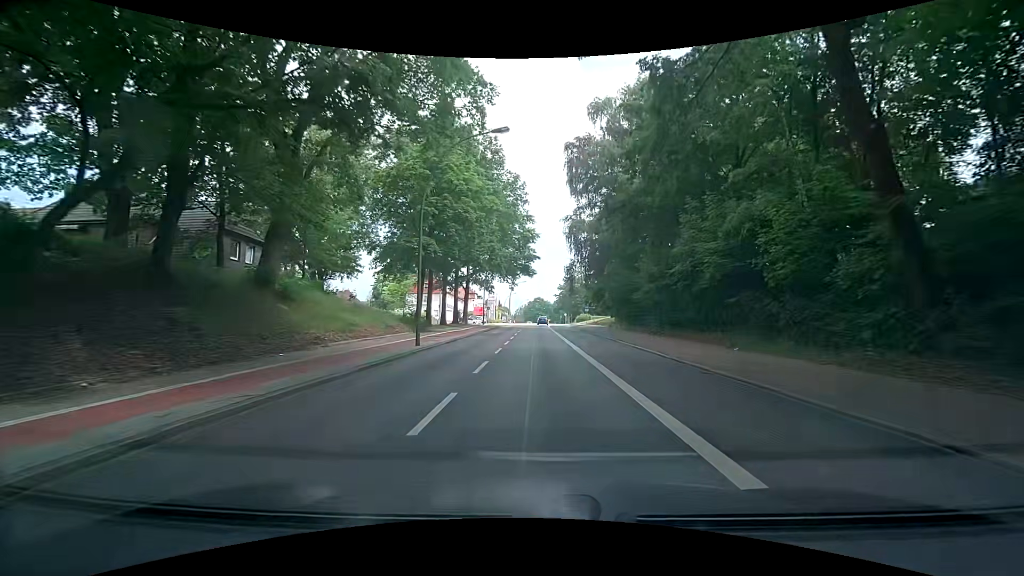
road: secondary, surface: asphalt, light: Day
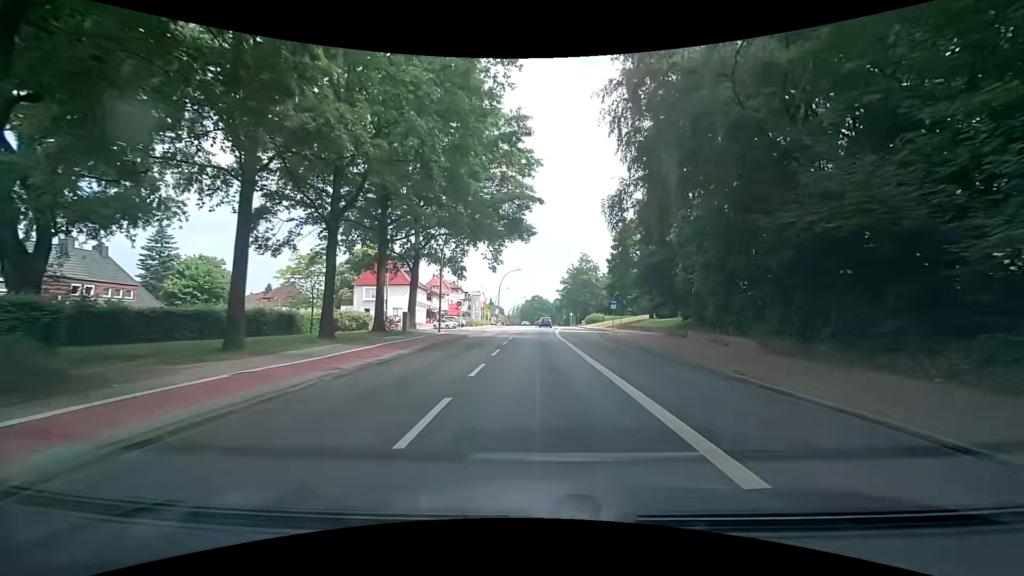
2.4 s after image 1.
(-0.2, +30.7) m; 0°
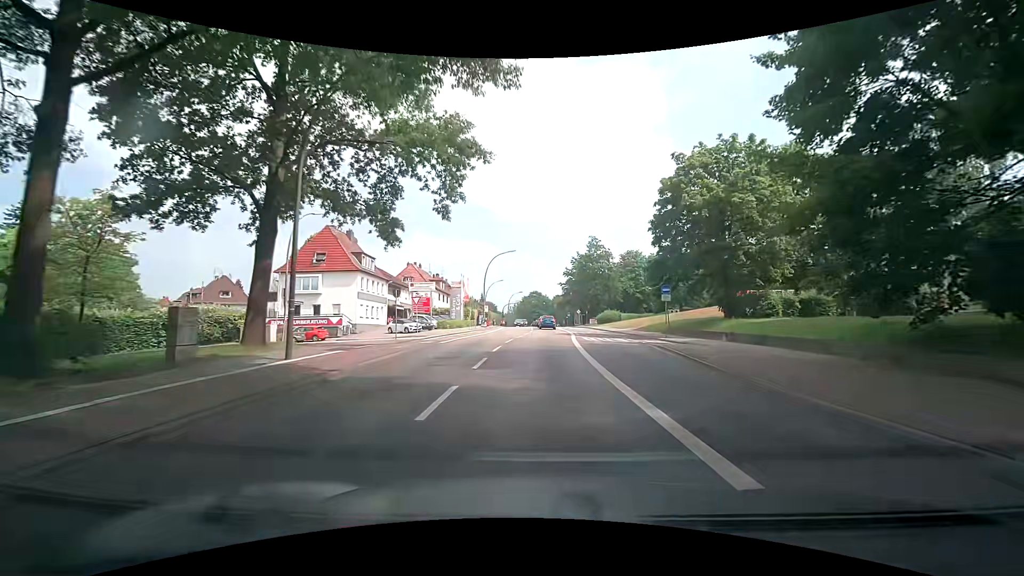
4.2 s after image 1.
(-0.2, +22.8) m; 0°
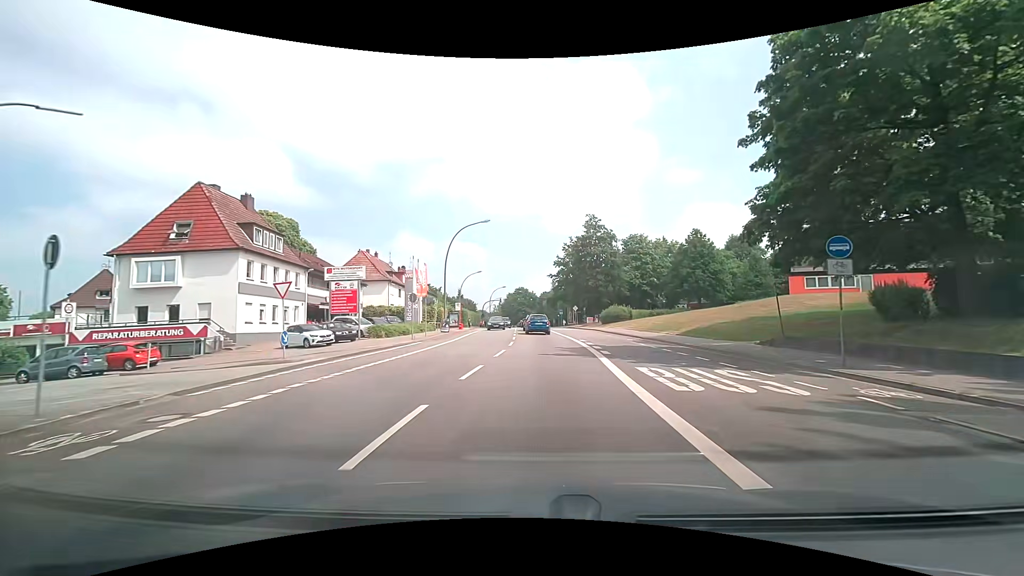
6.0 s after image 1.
(+0.1, +19.7) m; +2°
